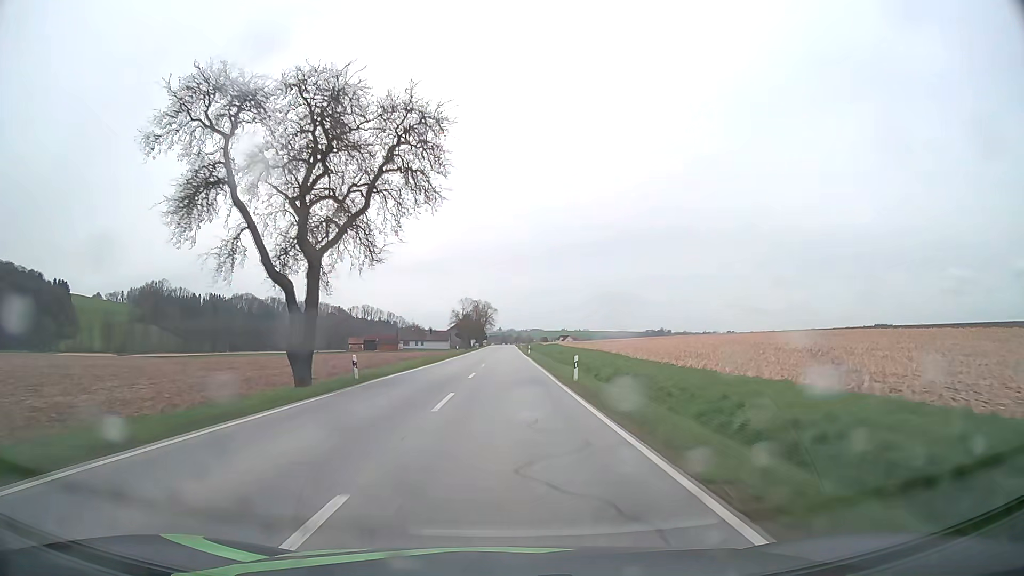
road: secondary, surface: asphalt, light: Day
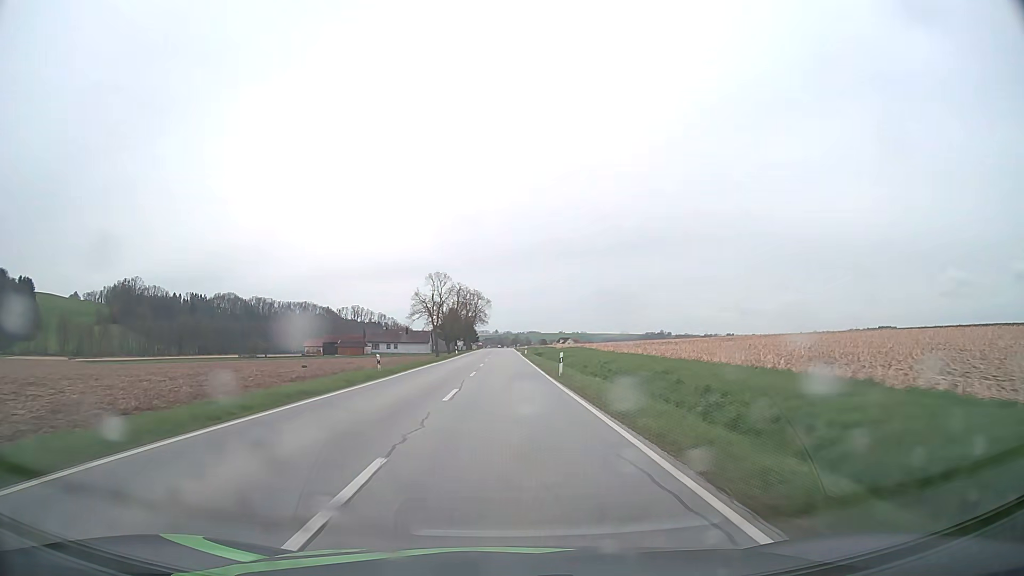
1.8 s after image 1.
(0.0, +46.0) m; 0°
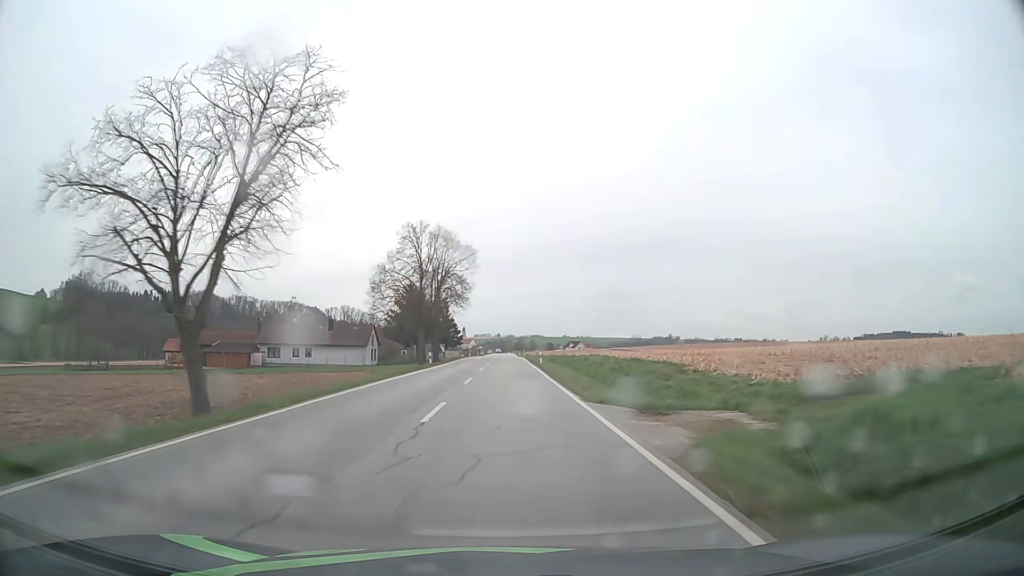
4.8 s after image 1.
(-0.1, +76.2) m; 0°
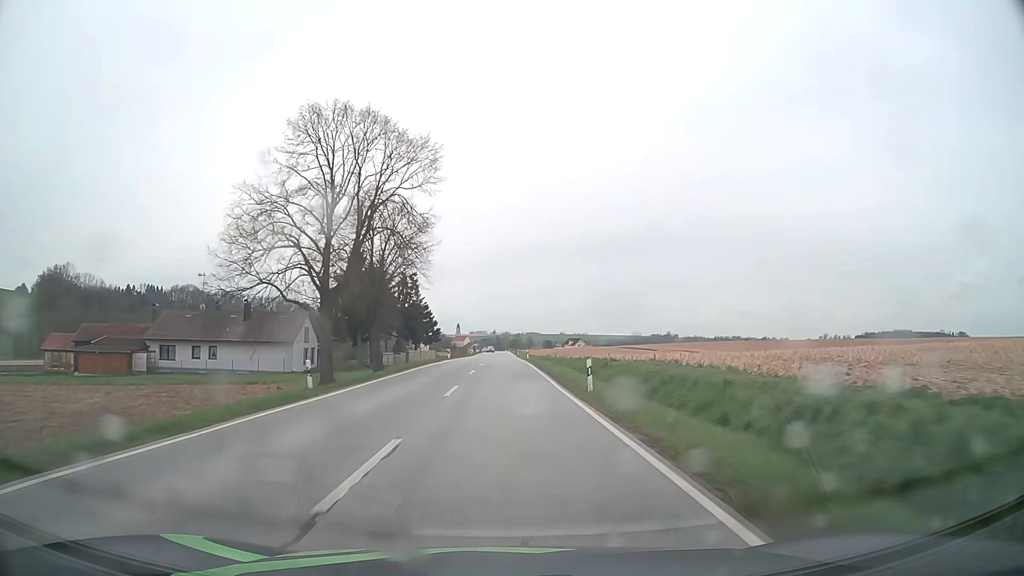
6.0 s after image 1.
(+0.1, +30.3) m; 0°
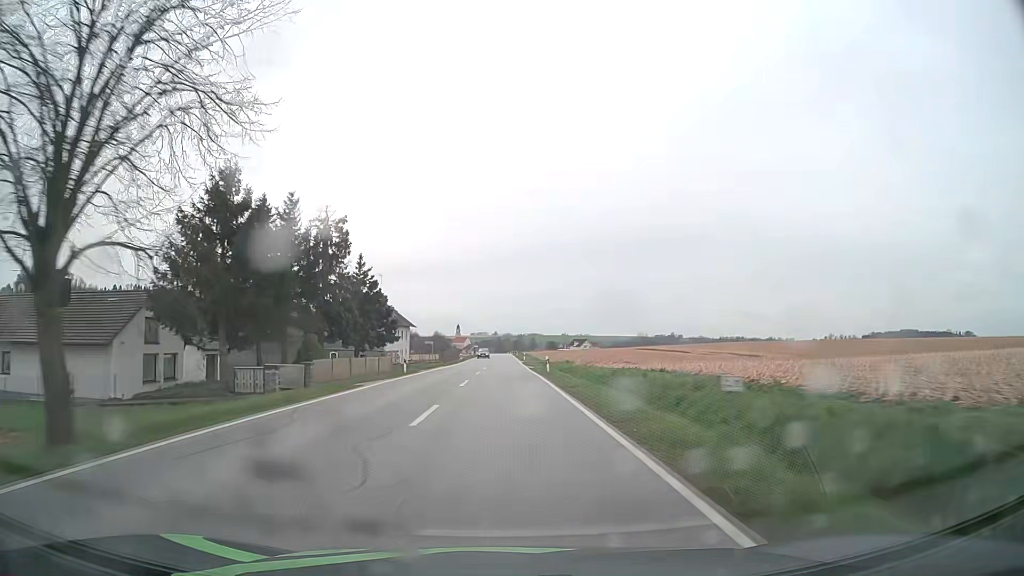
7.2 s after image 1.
(0.0, +30.2) m; 0°
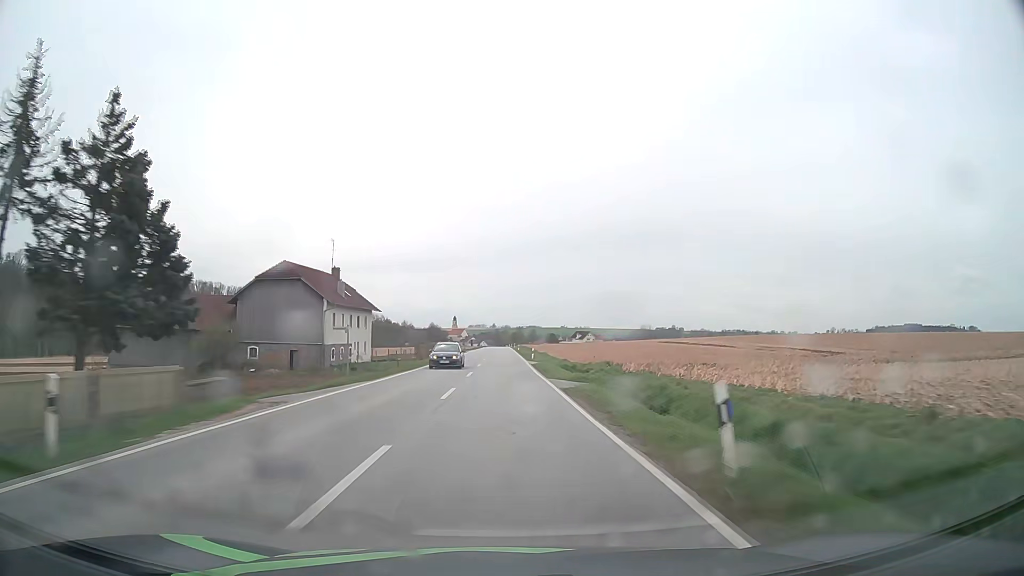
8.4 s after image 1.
(0.0, +30.1) m; 0°
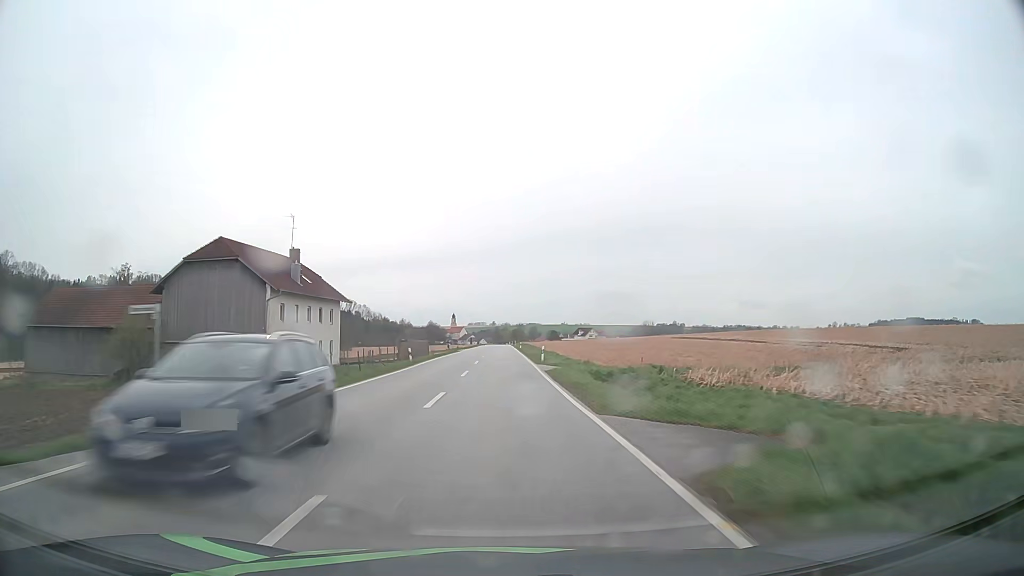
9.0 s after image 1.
(0.0, +15.1) m; 0°
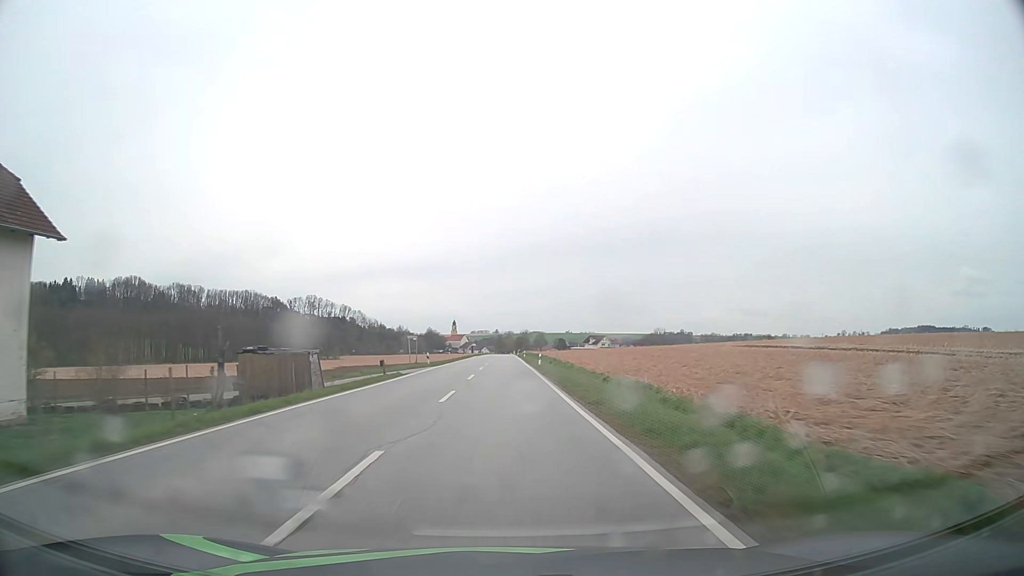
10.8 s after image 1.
(-0.2, +45.4) m; -1°
(0, +10) (0, +20) (0, +30) (0, +40) (0, +50) (0, +60) (0, +70) (0, +80) (0, +90) (0, +100) m
